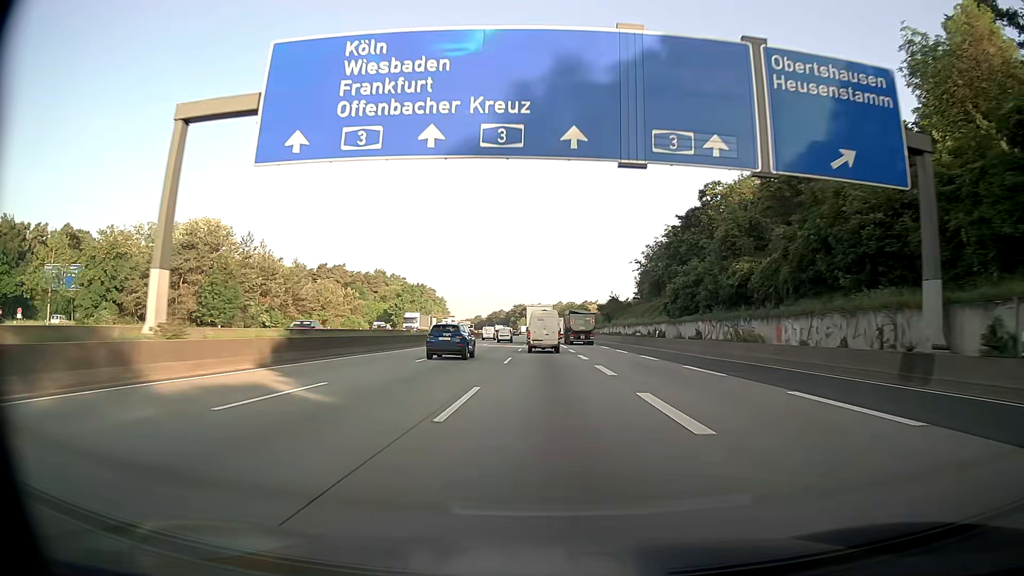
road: motorway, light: Day
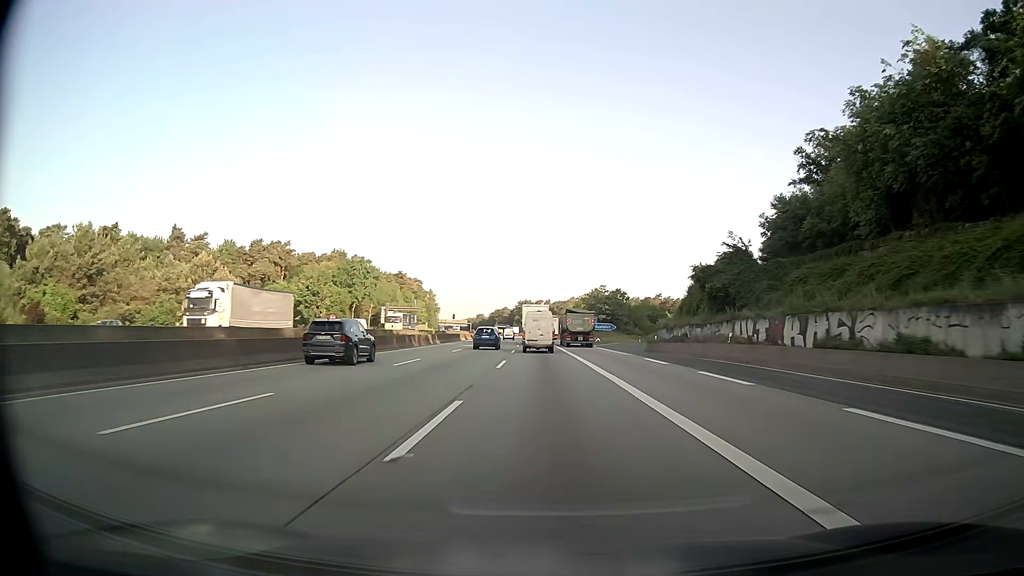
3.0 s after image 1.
(-0.5, +75.2) m; -1°
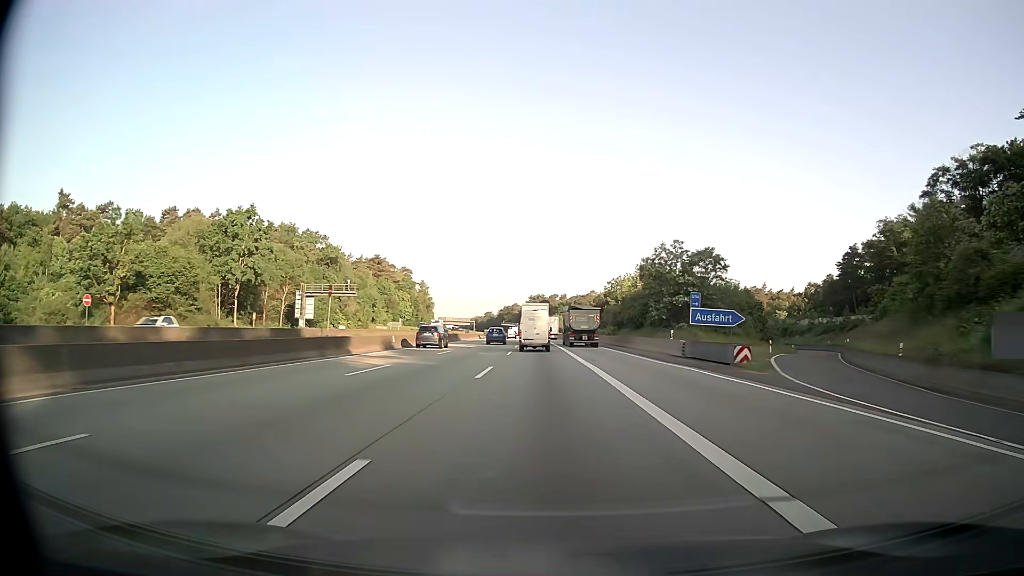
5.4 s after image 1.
(-0.5, +60.3) m; -1°
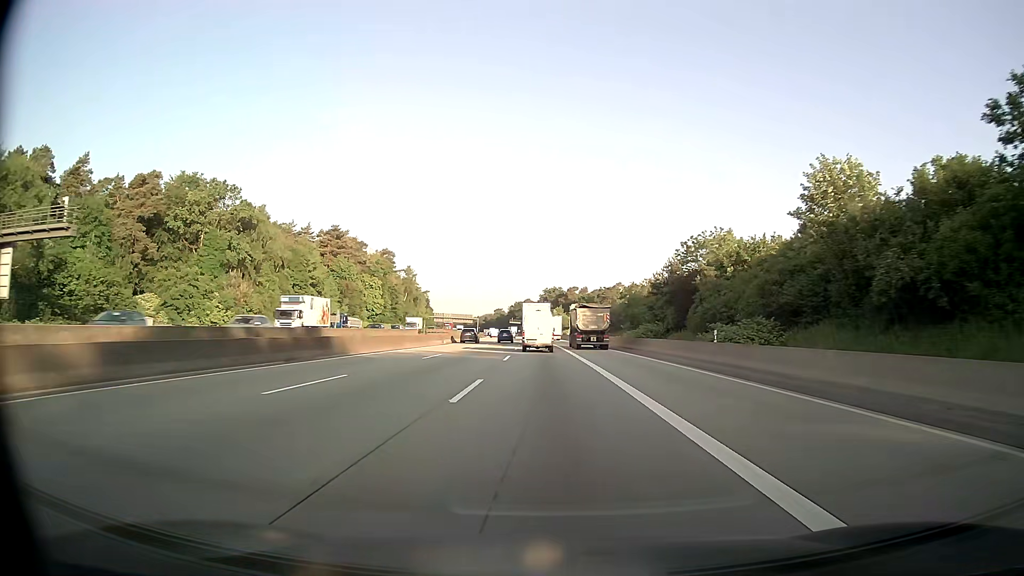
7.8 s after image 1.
(-0.7, +60.5) m; -1°
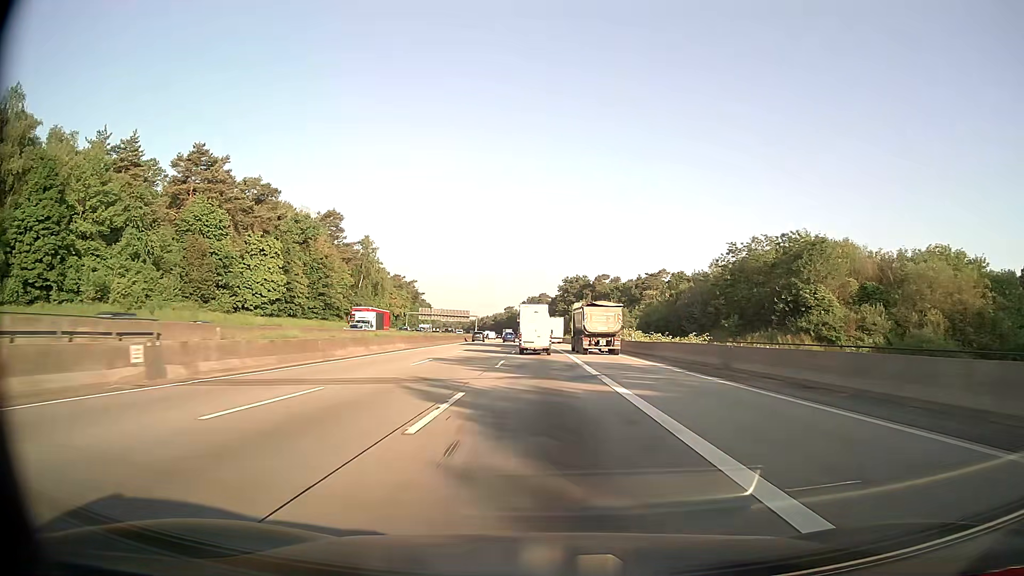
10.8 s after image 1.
(-0.9, +75.9) m; -1°
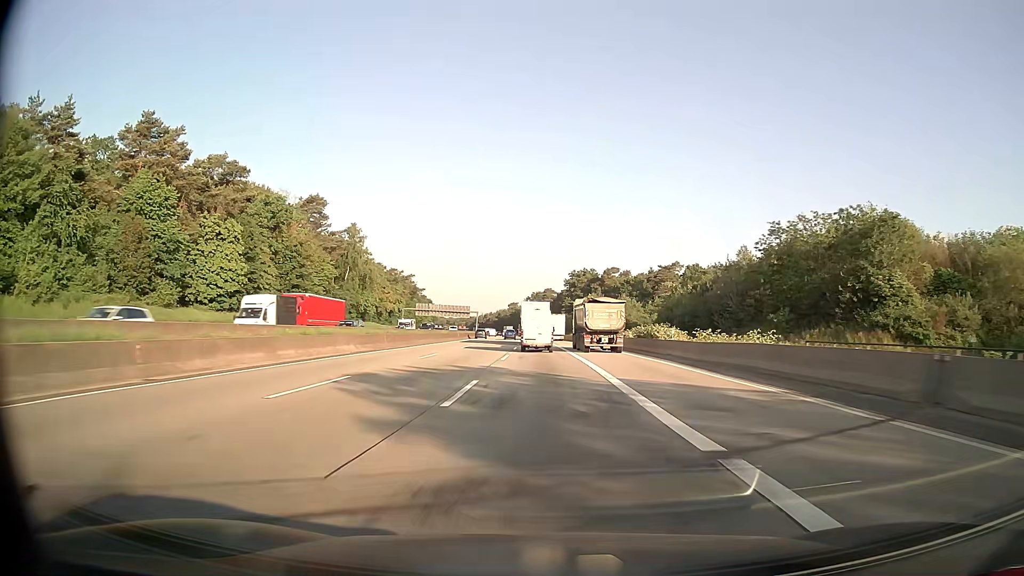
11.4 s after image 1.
(-0.1, +15.3) m; 0°
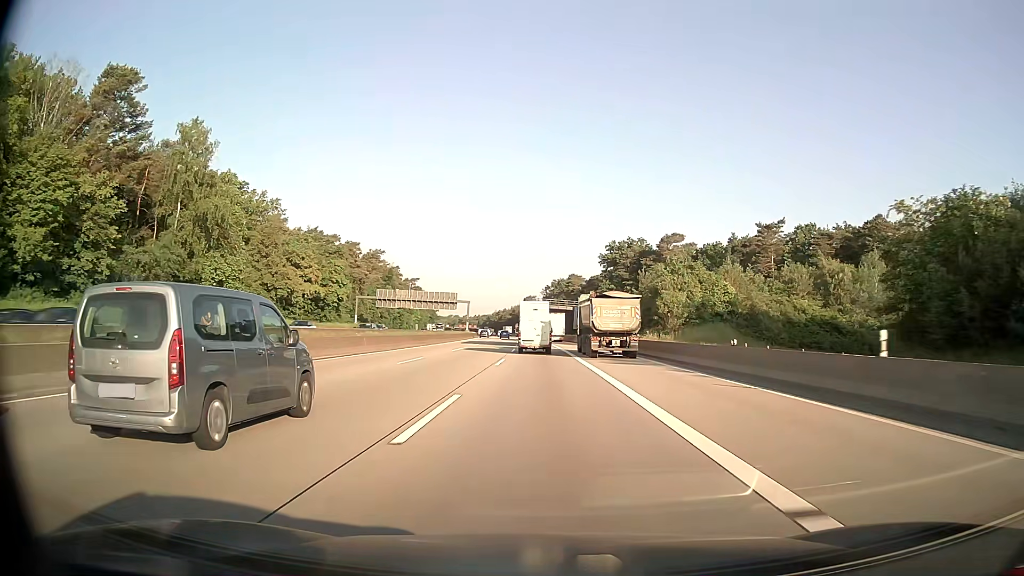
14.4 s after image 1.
(-1.4, +76.6) m; -2°
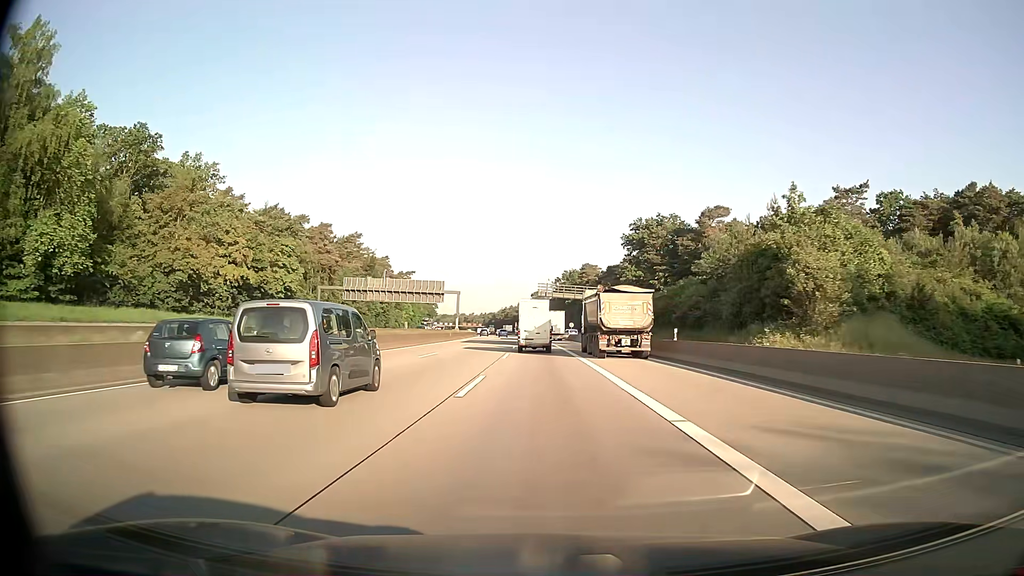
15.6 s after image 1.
(-0.3, +30.9) m; -1°
(0, +10) (0, +20) (0, +30) (0, +40) (0, +50) (-1, +60) (-1, +70) (-1, +80) (-2, +90) (-2, +100) m
